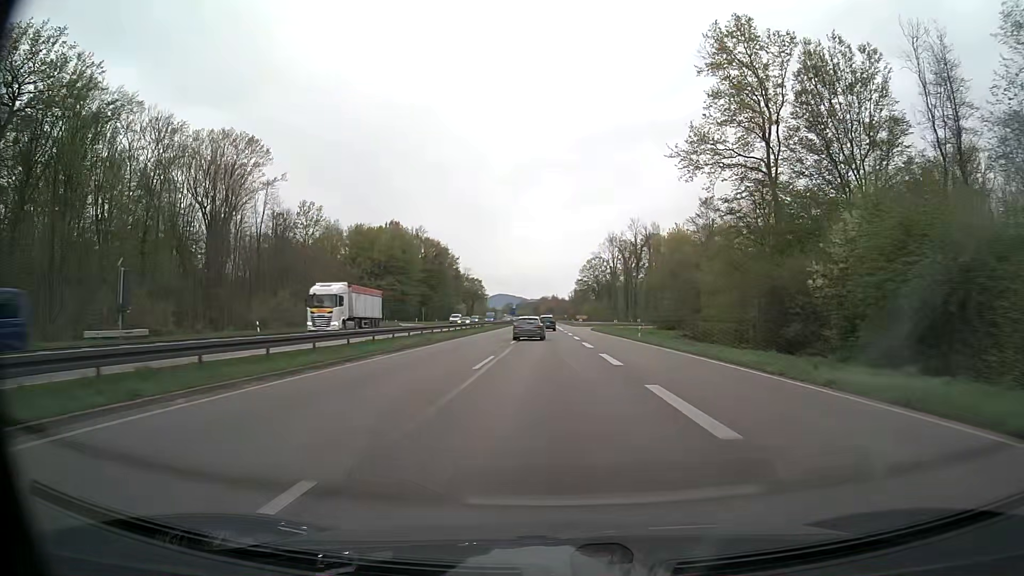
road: trunk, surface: asphalt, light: Day
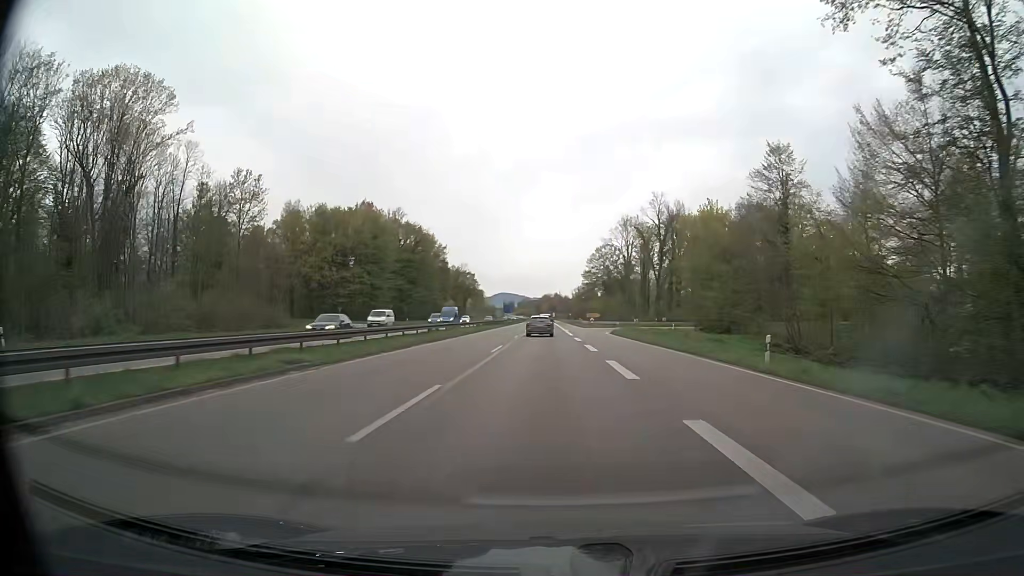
(0.0, +28.9) m; 0°
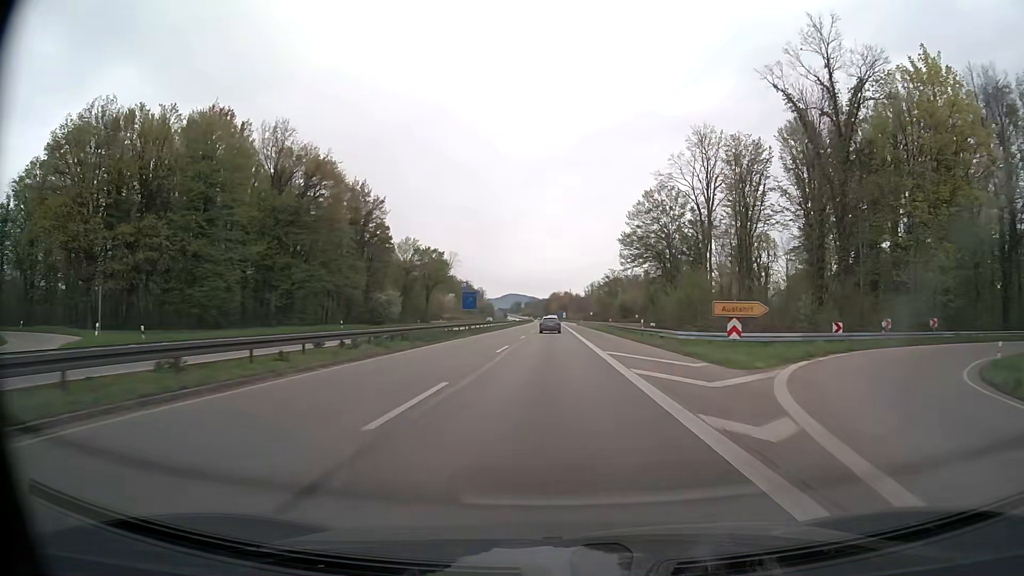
(-0.5, +72.5) m; -1°
(0, +10) (0, +20) (0, +30) (0, +40) (0, +50) (0, +60) (0, +70) (0, +80) (0, +90) (0, +100) m
